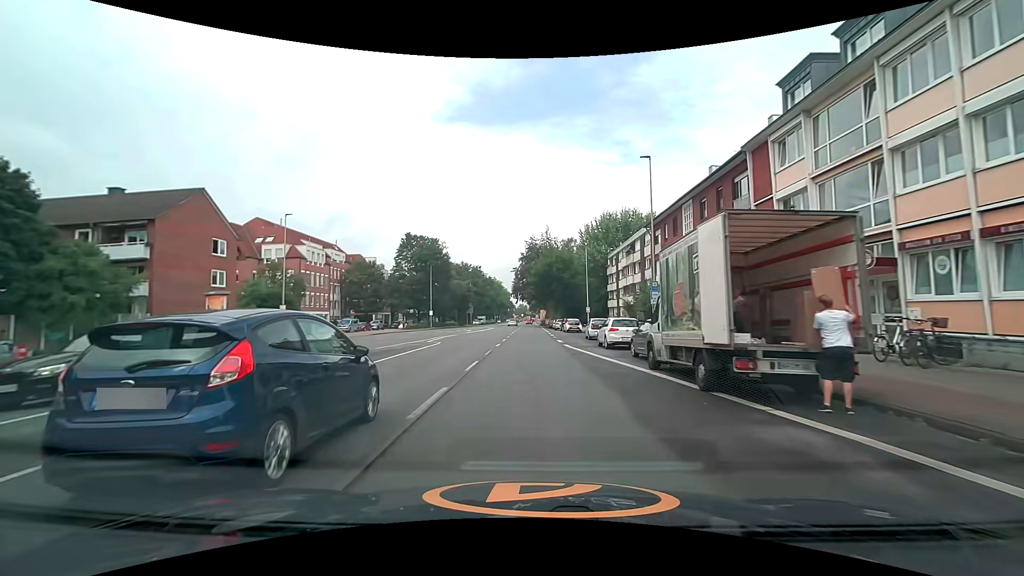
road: secondary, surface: asphalt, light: Day
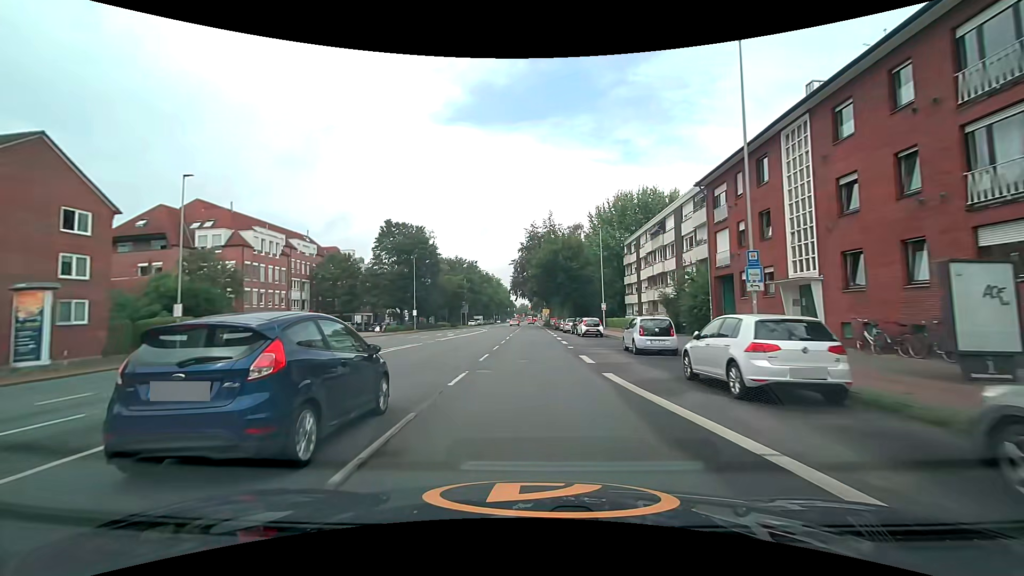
(0.0, +14.6) m; 0°
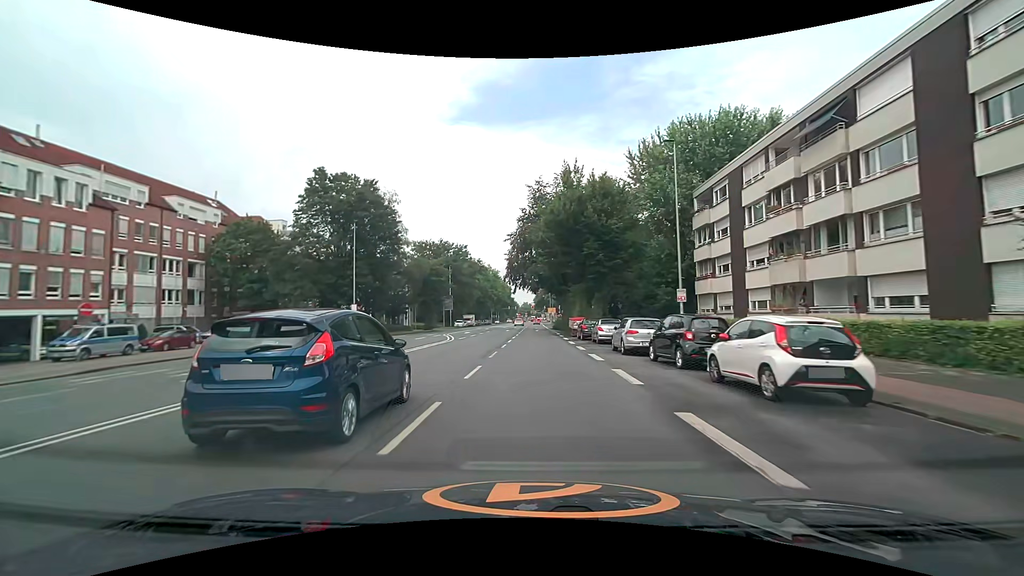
(-0.3, +29.5) m; 0°
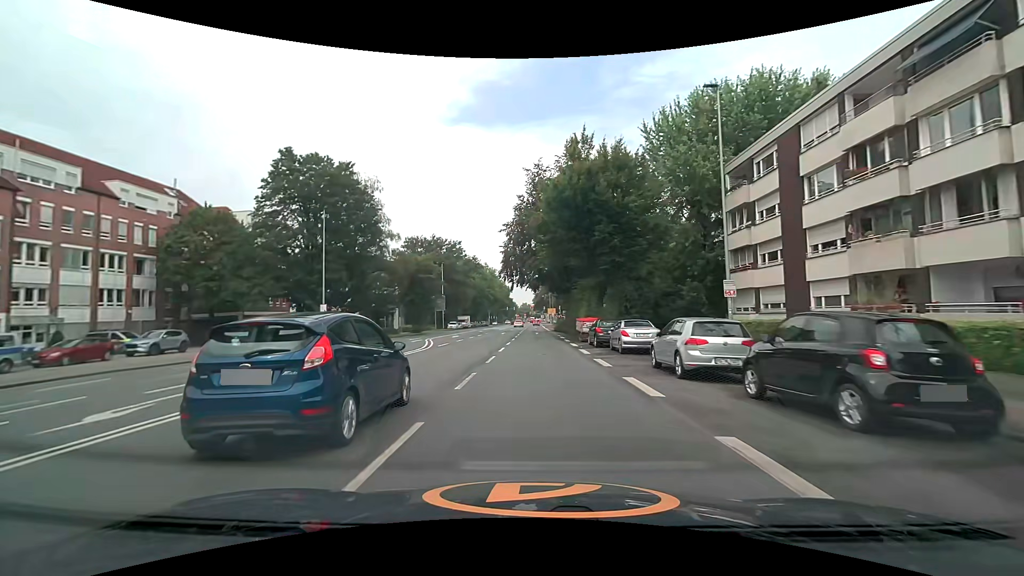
(0.0, +7.4) m; 0°
(0, +10) (0, +20) (0, +30) (0, +40) (0, +50) (0, +60) (0, +70) (+1, +80) (+1, +90) (+1, +100) m
